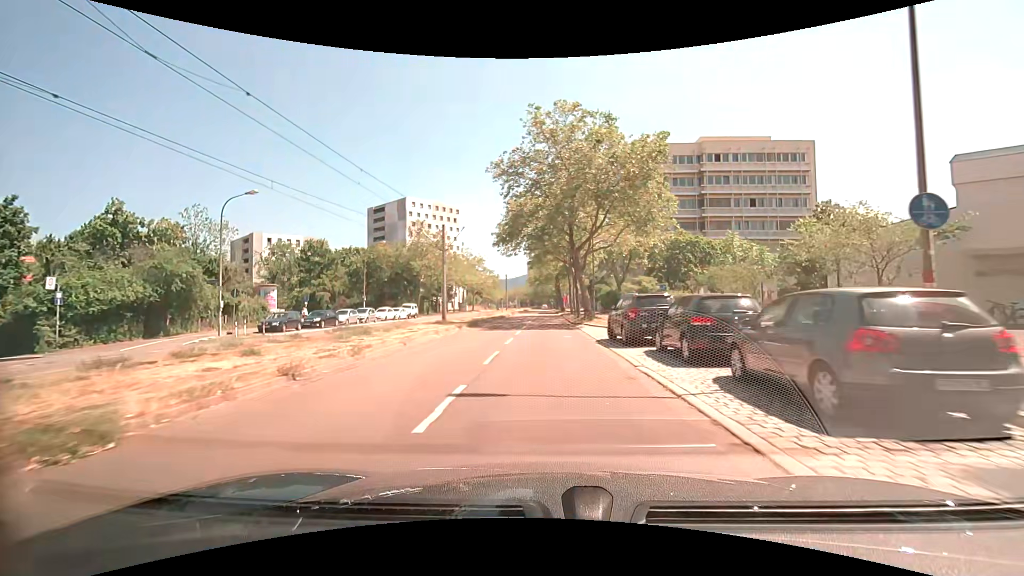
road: tertiary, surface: asphalt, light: Day
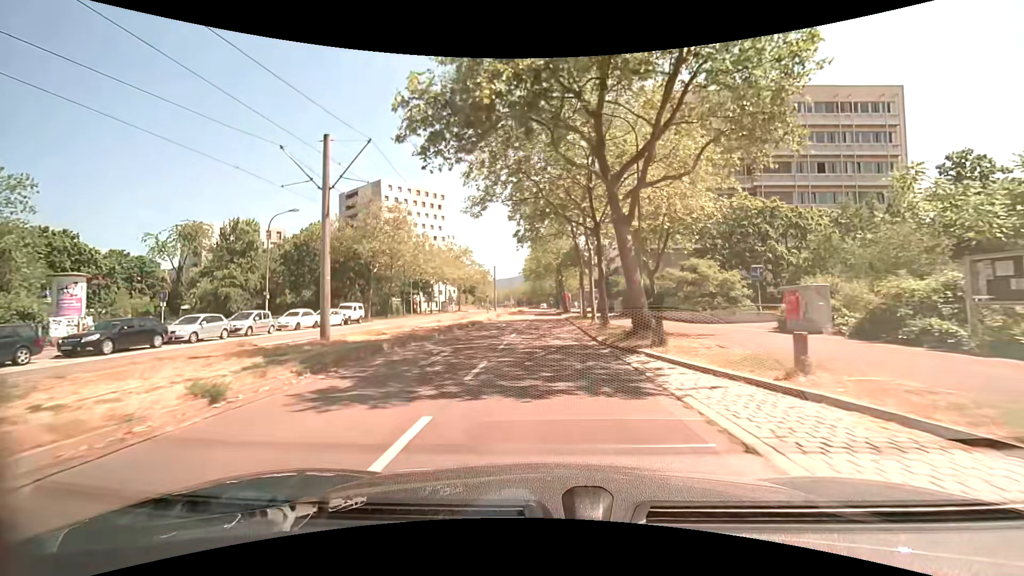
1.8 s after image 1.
(-0.1, +20.0) m; 0°
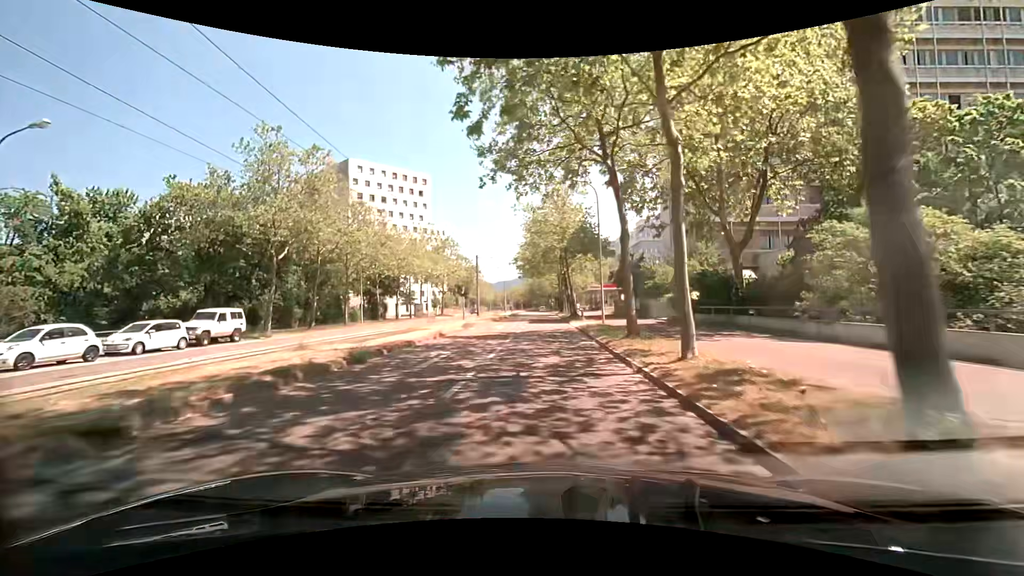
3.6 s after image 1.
(-0.1, +19.5) m; 0°
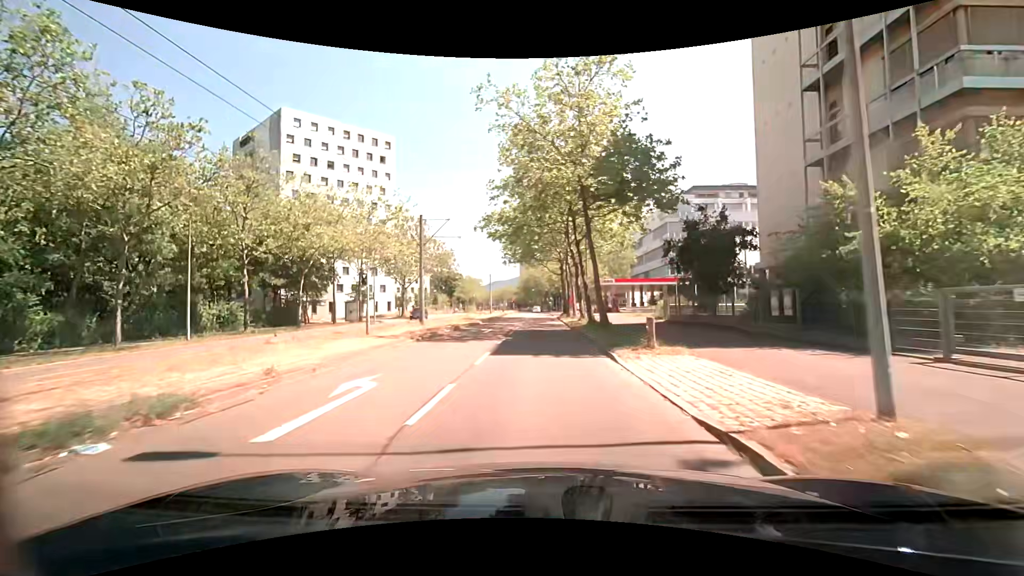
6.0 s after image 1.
(-0.1, +25.4) m; 0°
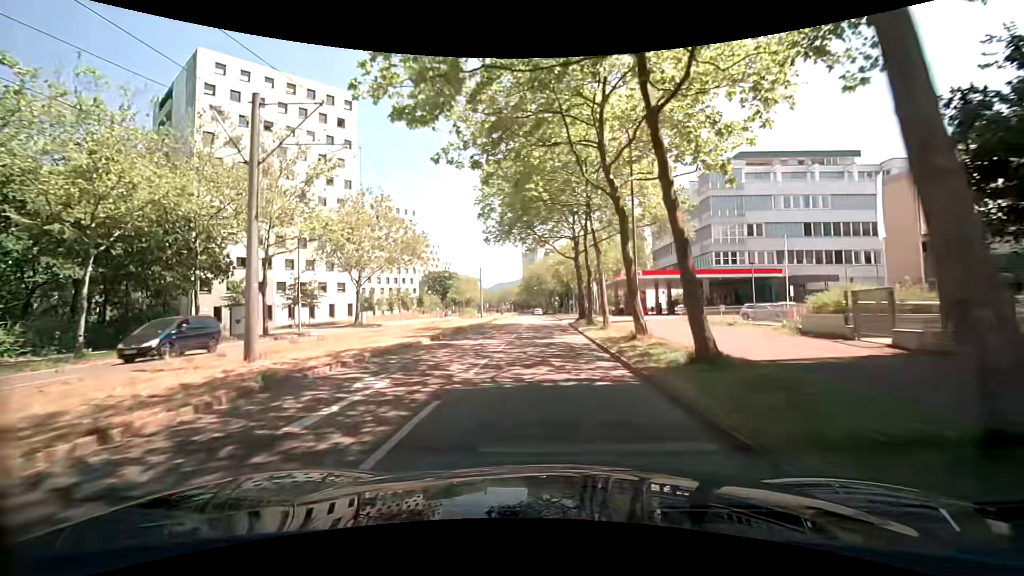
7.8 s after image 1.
(-0.1, +19.6) m; 0°
(0, +10) (0, +20) (0, +30) (0, +40) (0, +50) (0, +60) (-1, +70) (-1, +80) (-1, +90) (-1, +100) m
